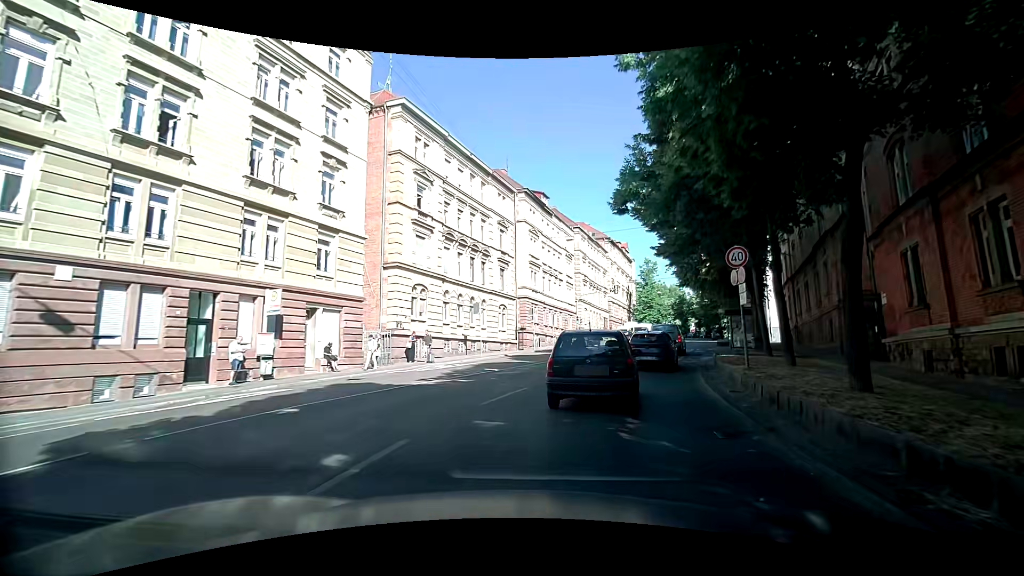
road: secondary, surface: asphalt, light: Day
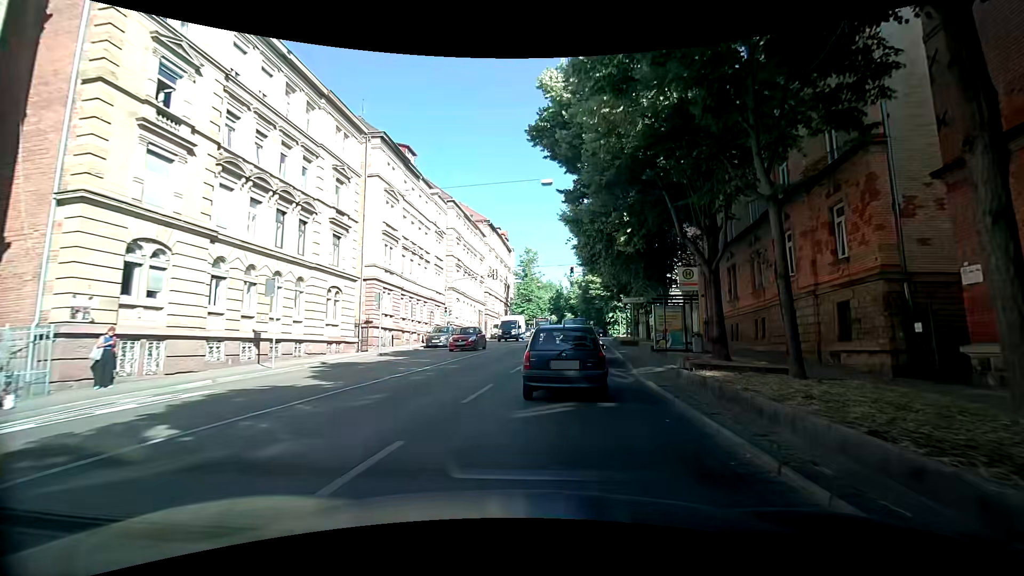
(+1.4, +12.0) m; +15°
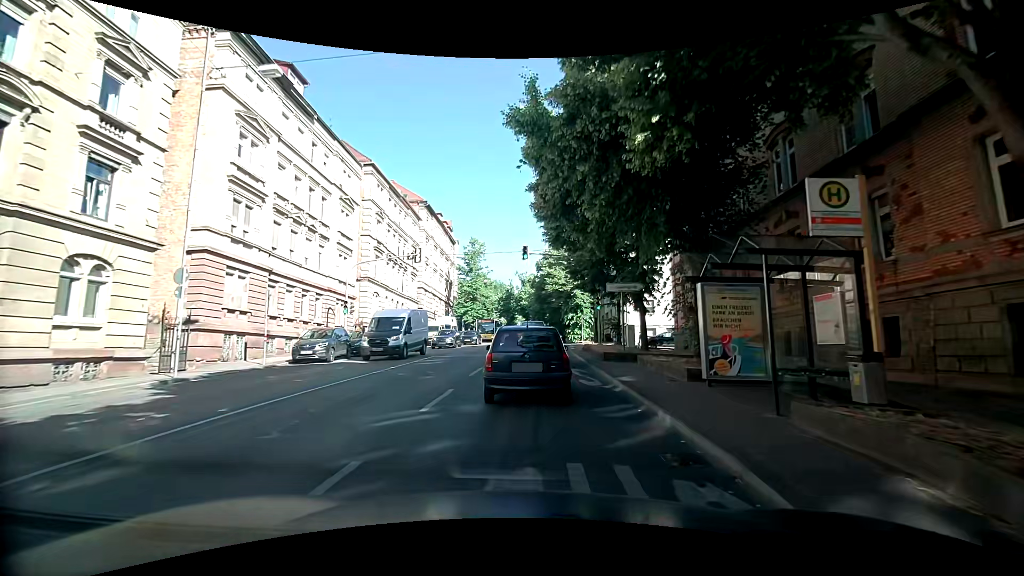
(+0.8, +12.9) m; +6°
(0, +10) (0, +20) (0, +30) (0, +40) (0, +50) (0, +60) (0, +70) (0, +80) (0, +90) (-2, +100) m
